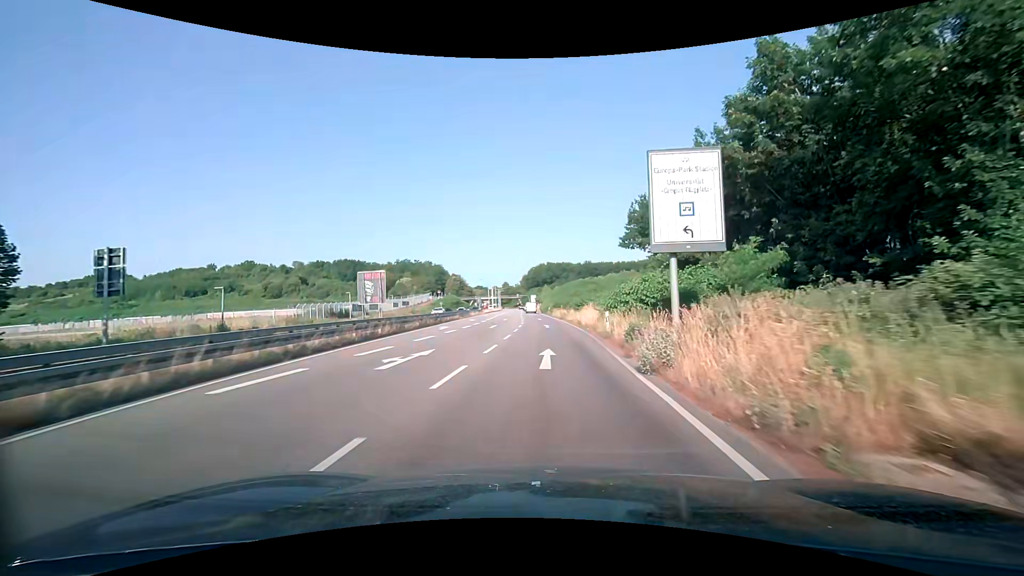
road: primary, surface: asphalt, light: Day
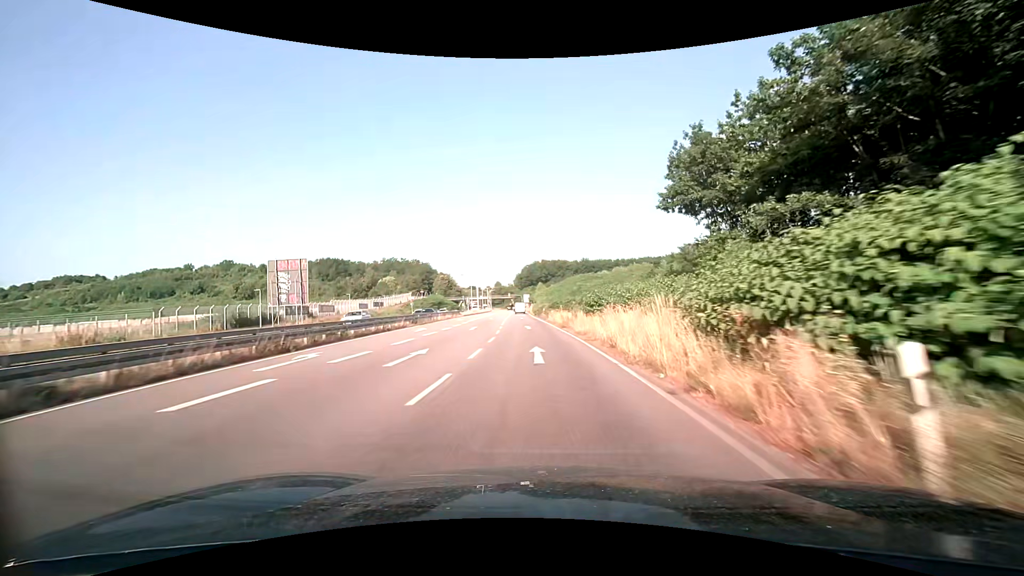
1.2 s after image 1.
(+0.2, +19.2) m; +1°
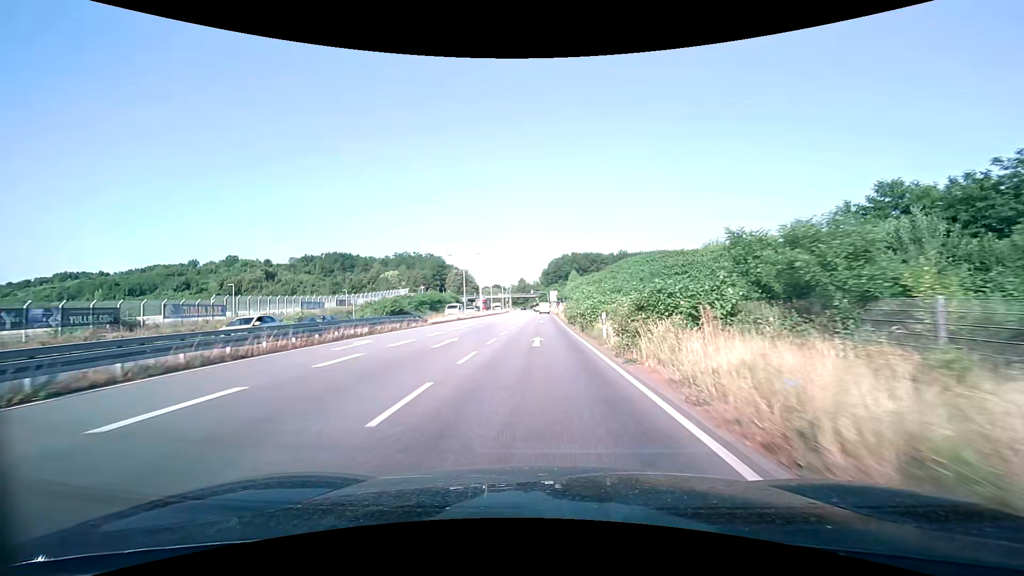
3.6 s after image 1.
(-1.1, +37.4) m; -3°
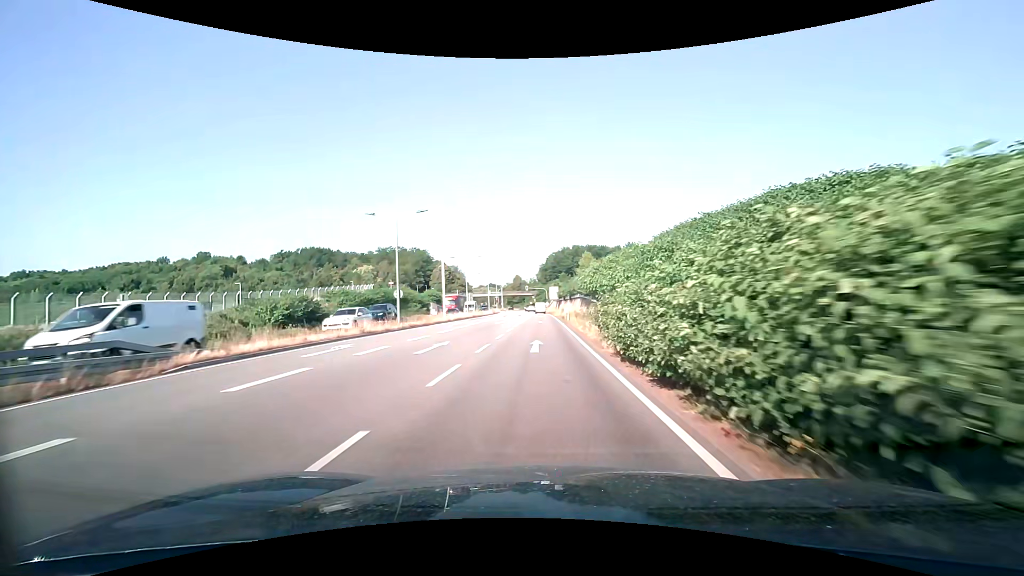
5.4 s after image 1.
(-0.1, +27.4) m; 0°
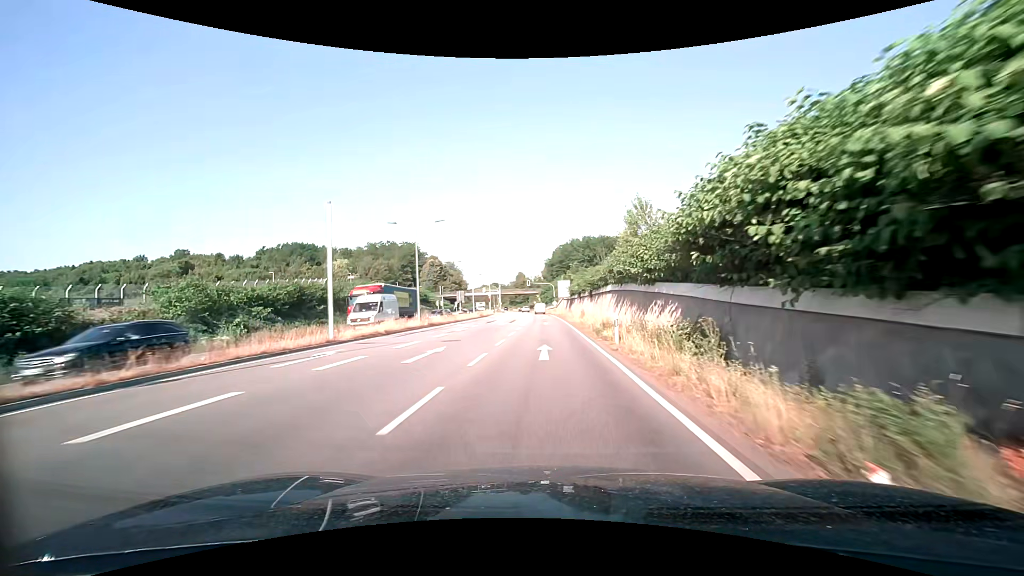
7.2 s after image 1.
(-0.2, +27.2) m; -1°
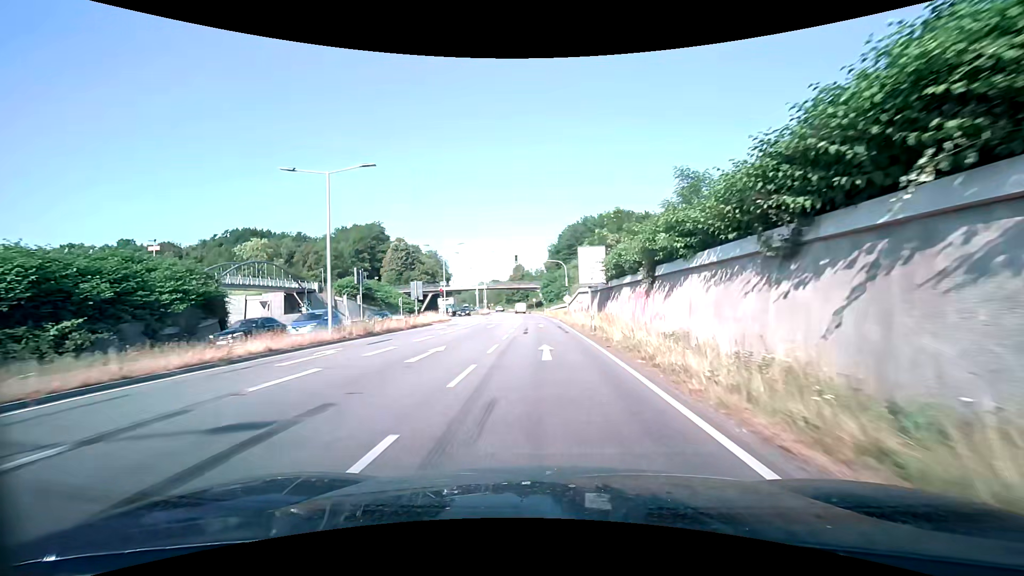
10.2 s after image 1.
(0.0, +45.3) m; 0°
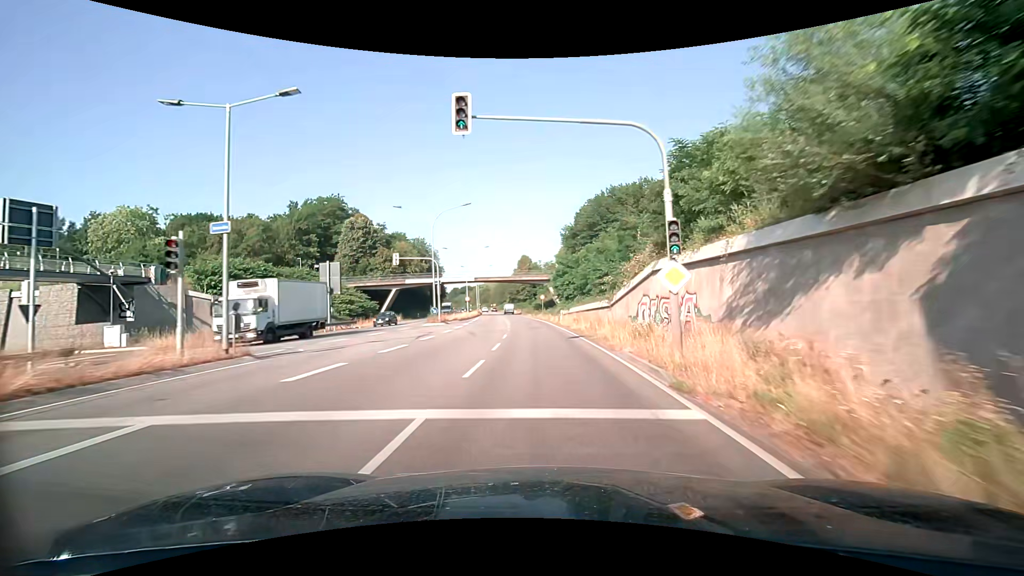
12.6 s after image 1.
(-0.5, +36.3) m; -2°
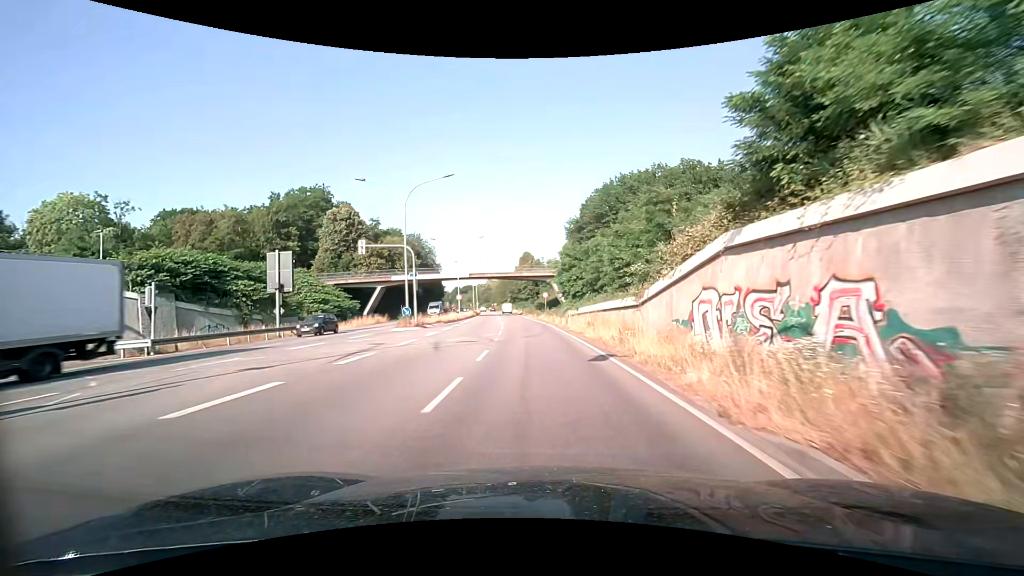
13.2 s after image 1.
(0.0, +9.1) m; 0°
(0, +10) (0, +20) (-1, +30) (-2, +40) (-3, +50) (-4, +60) (-5, +70) (-6, +80) (-7, +90) (-8, +100) m
